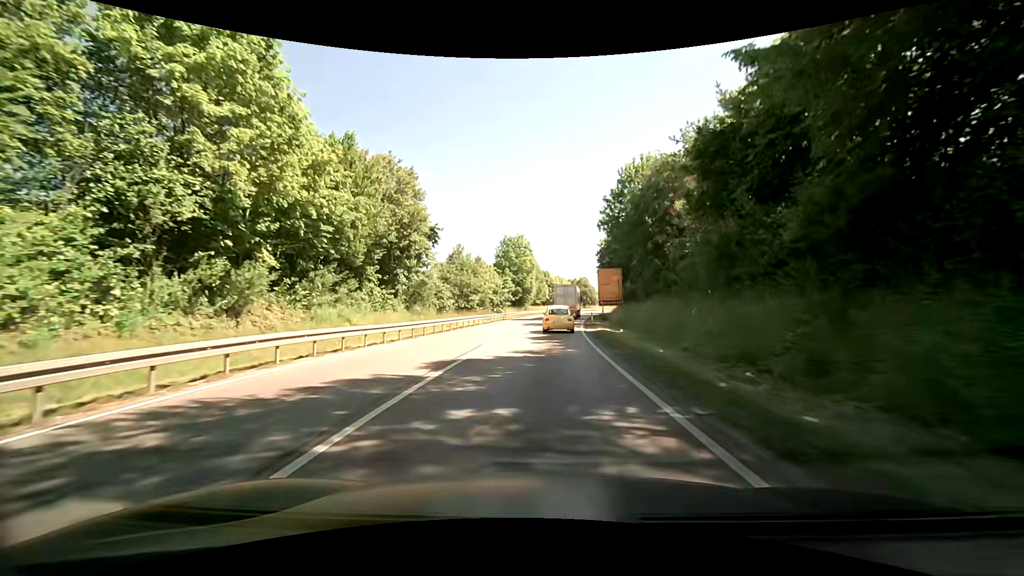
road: primary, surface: asphalt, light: Day
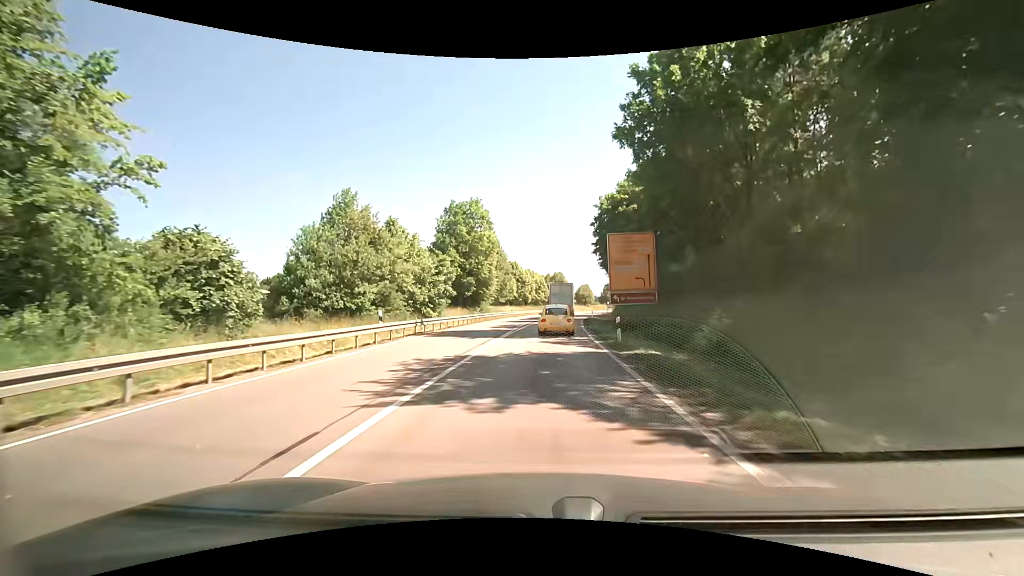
(+0.8, +30.0) m; +4°
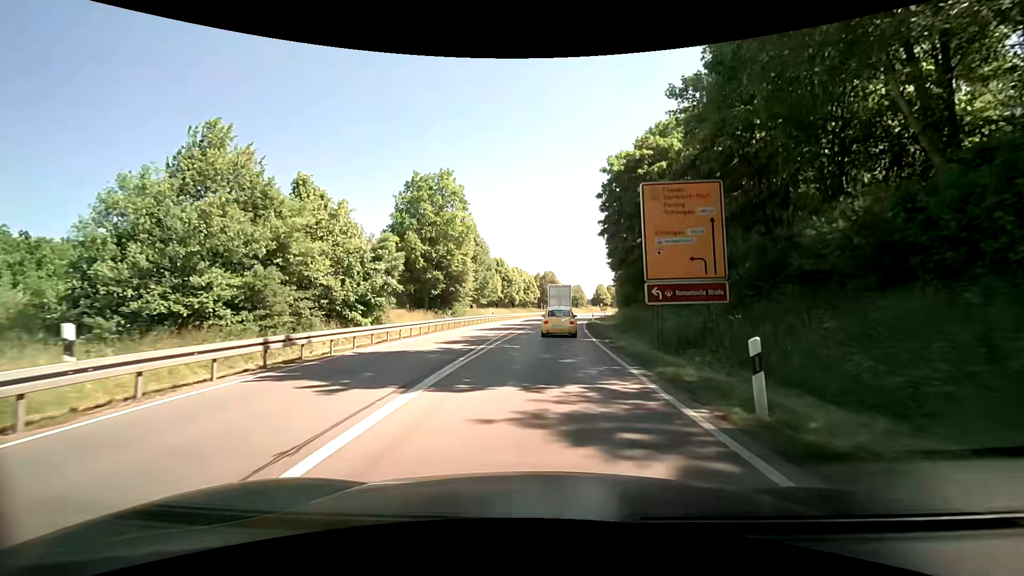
(+0.4, +13.4) m; +3°
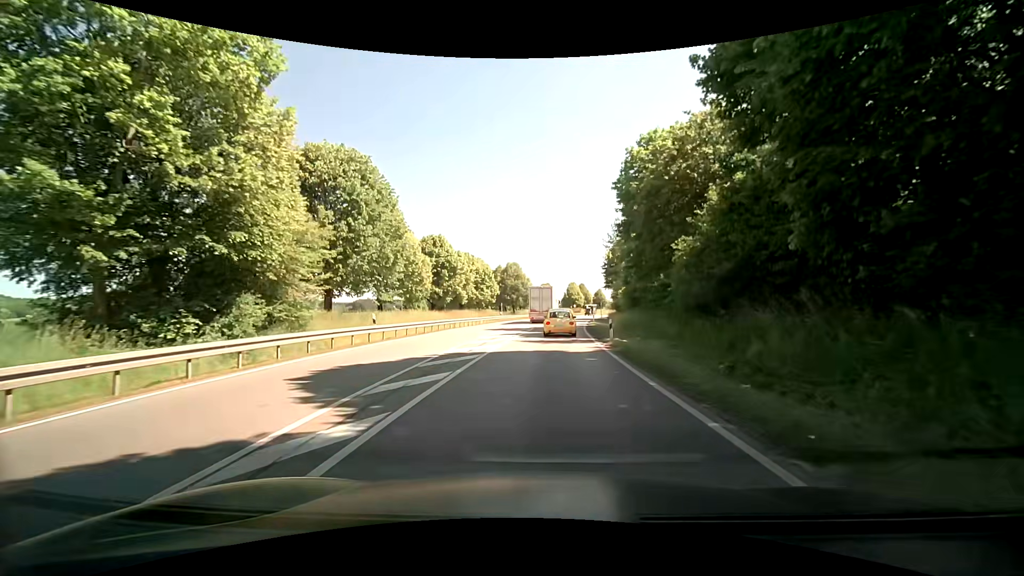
(-0.5, +32.9) m; 0°
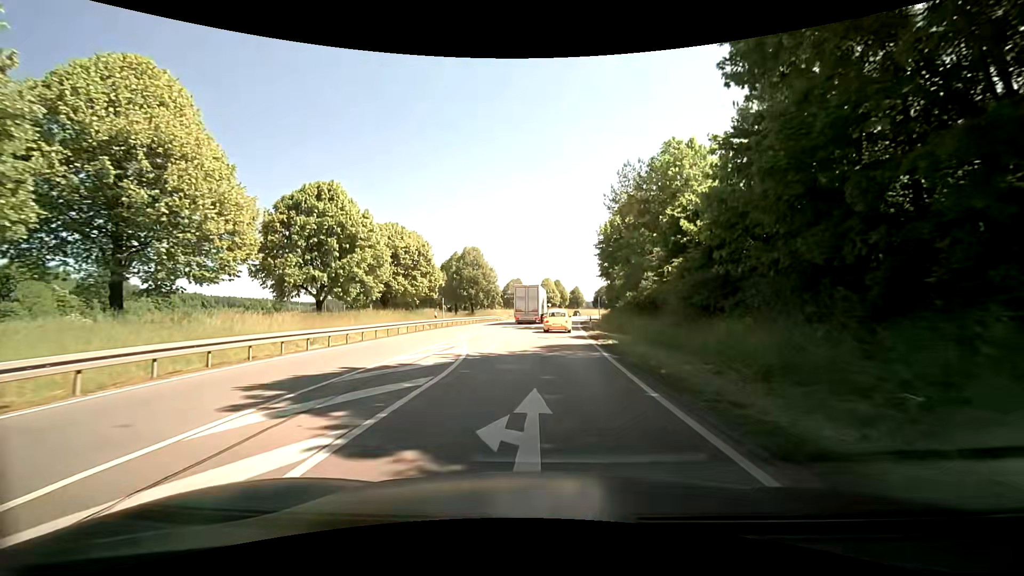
(+1.9, +27.6) m; +7°
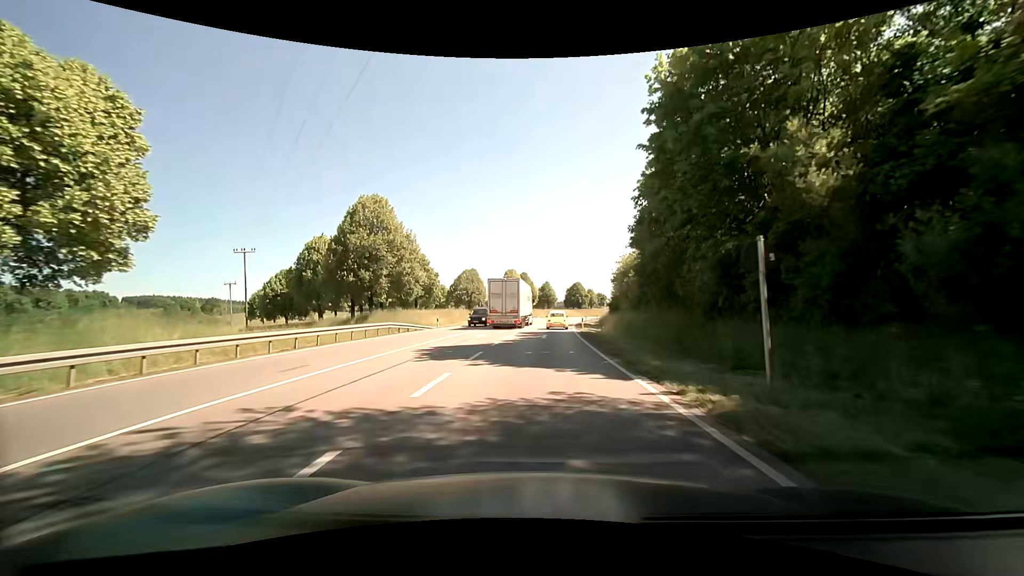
(+0.7, +38.8) m; +4°
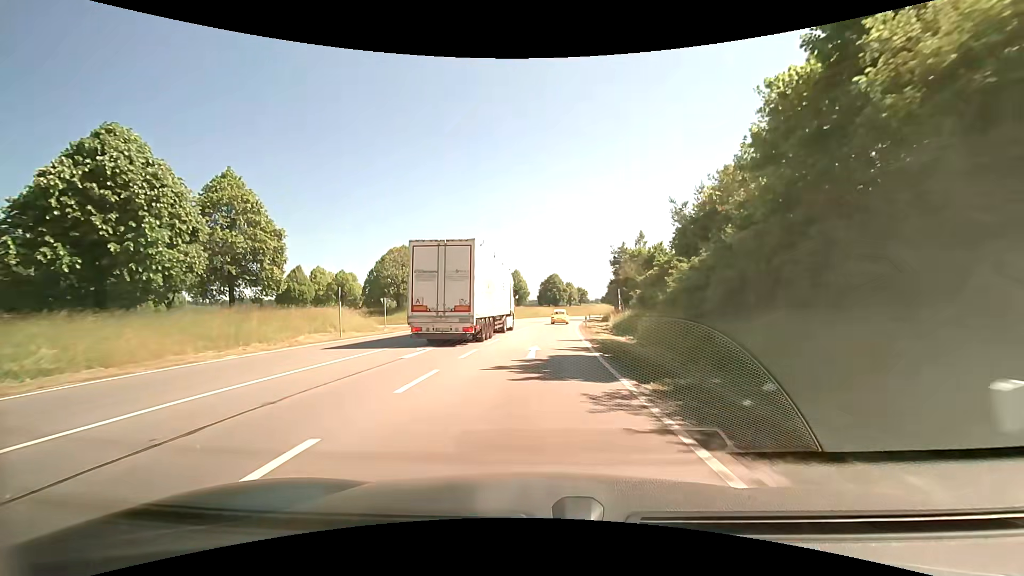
(-0.8, +41.4) m; +2°
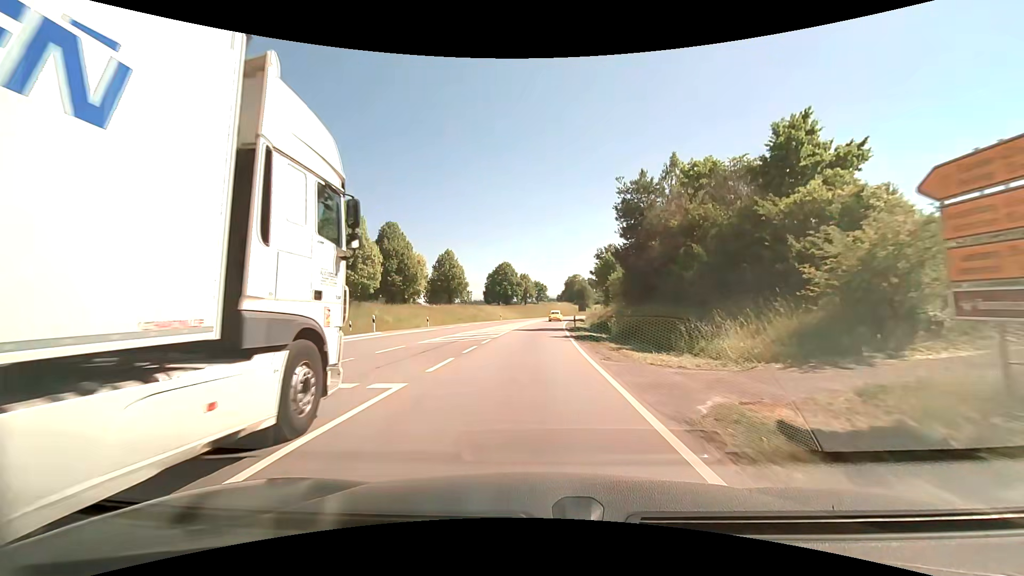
(+1.2, +43.0) m; +4°
(0, +10) (0, +20) (+1, +30) (+1, +40) (+2, +50) (+2, +60) (+3, +70) (+4, +80) (+5, +90) (+7, +100) m
